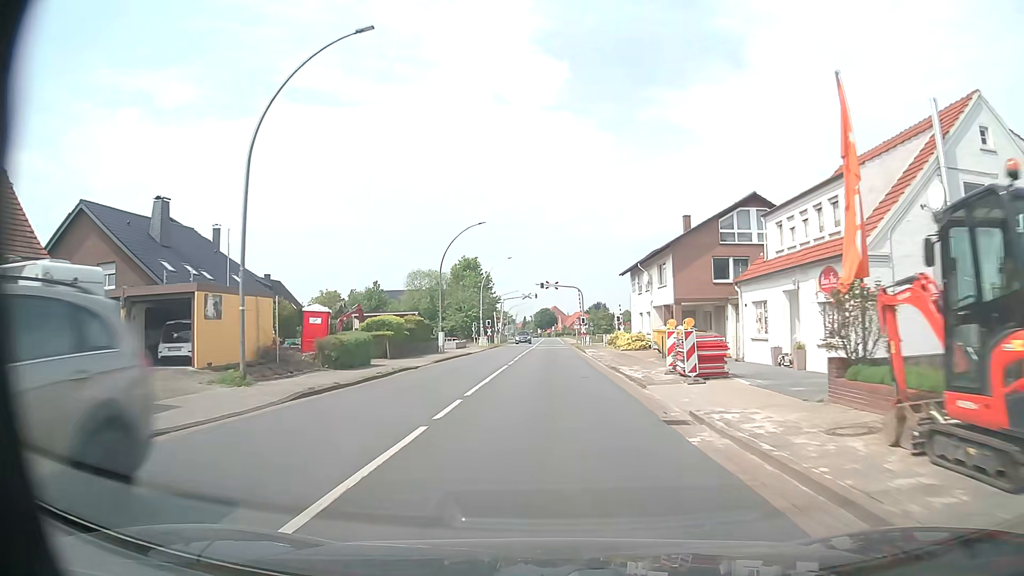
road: primary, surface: asphalt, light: Day
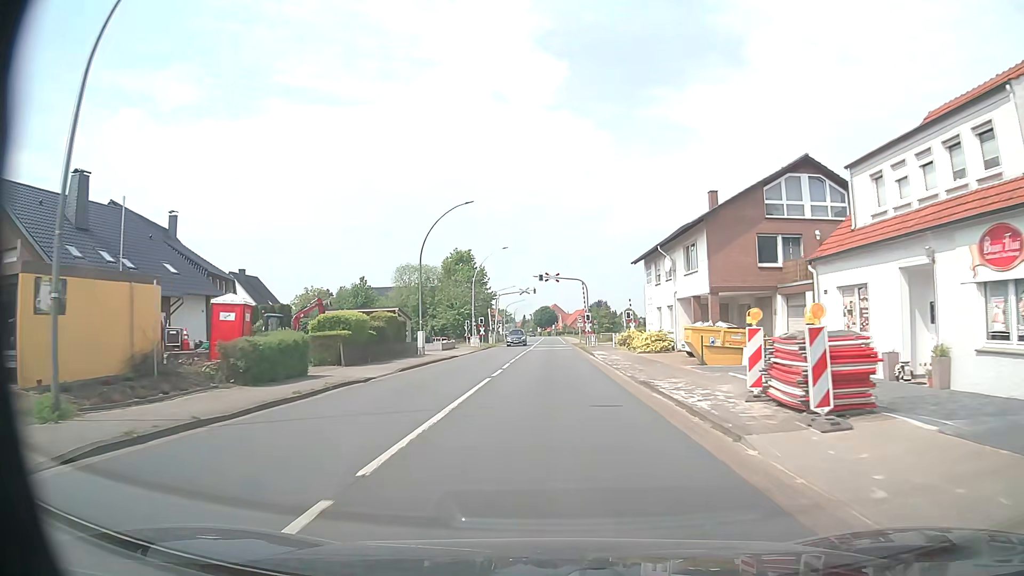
(0.0, +8.1) m; 0°
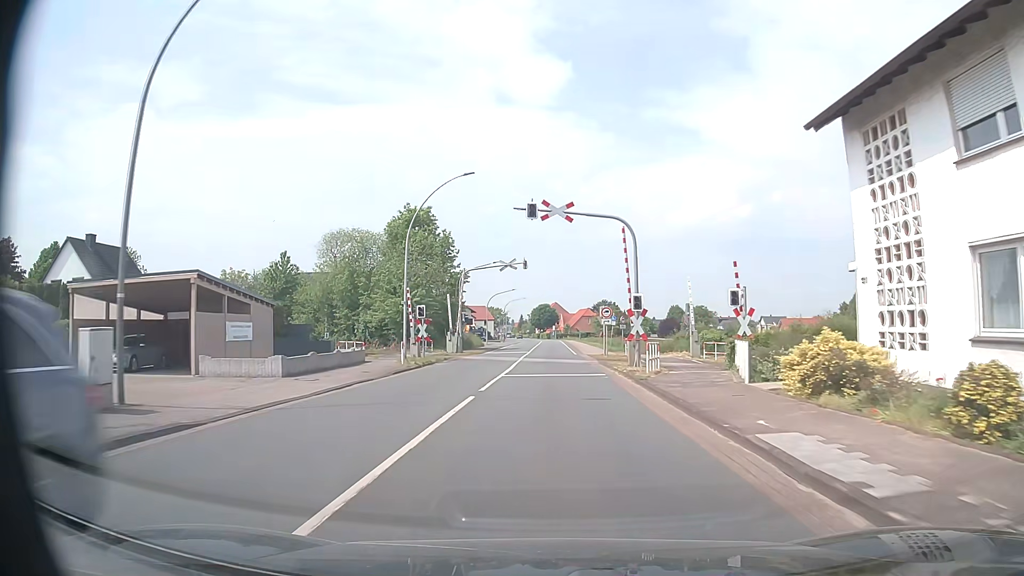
(-0.2, +32.3) m; 0°
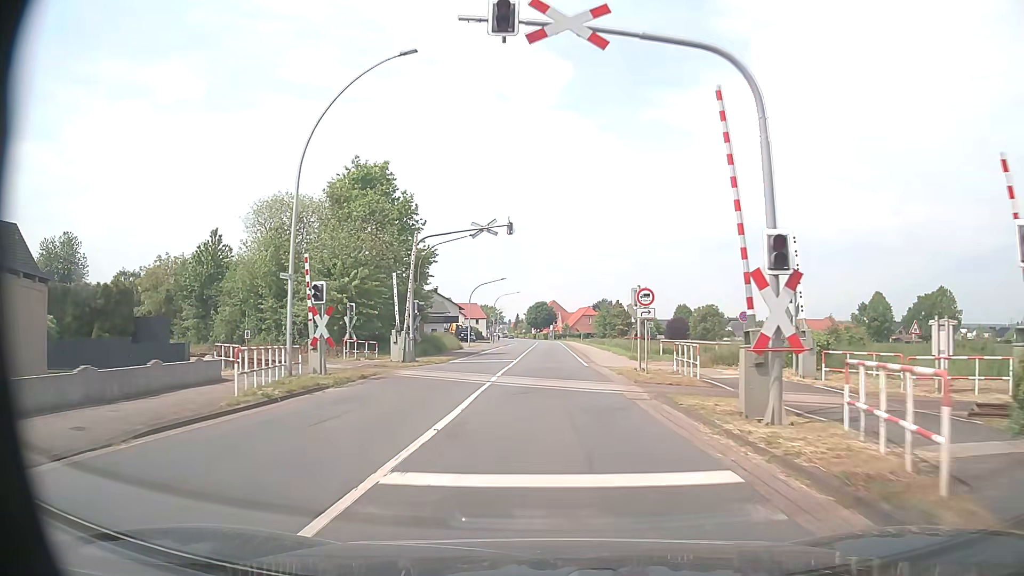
(0.0, +16.1) m; 0°
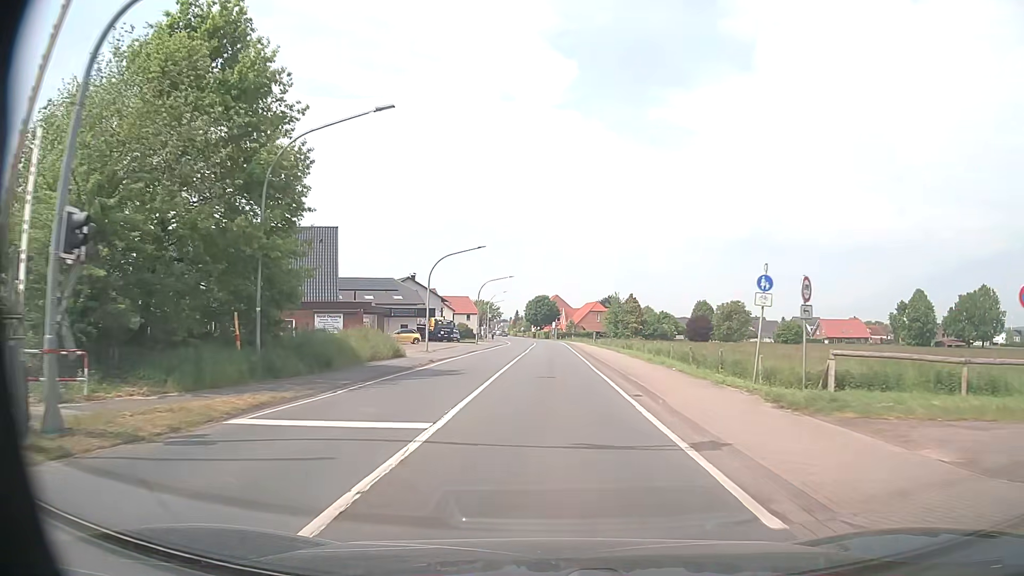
(+0.1, +24.2) m; 0°
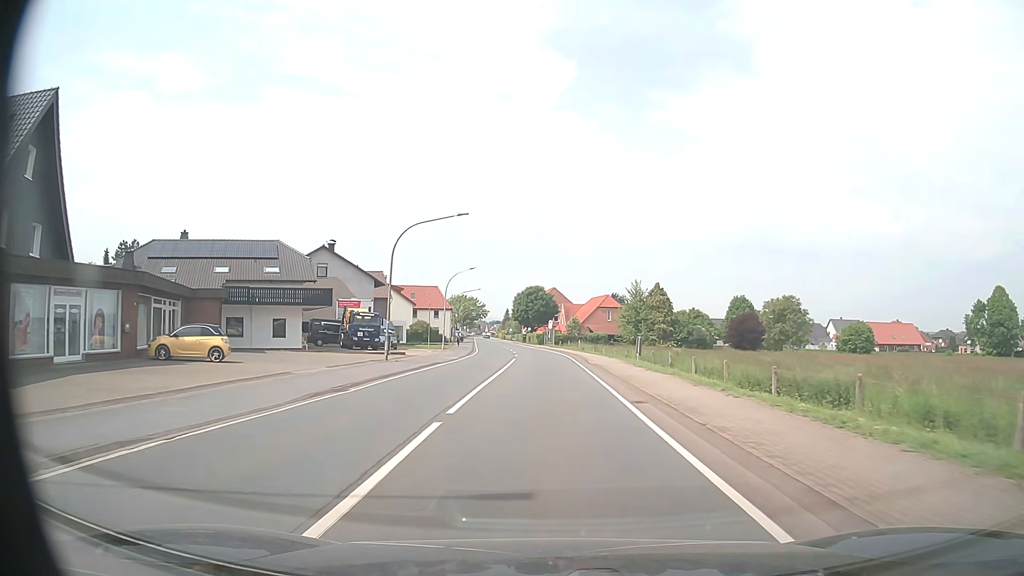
(+0.2, +40.2) m; 0°
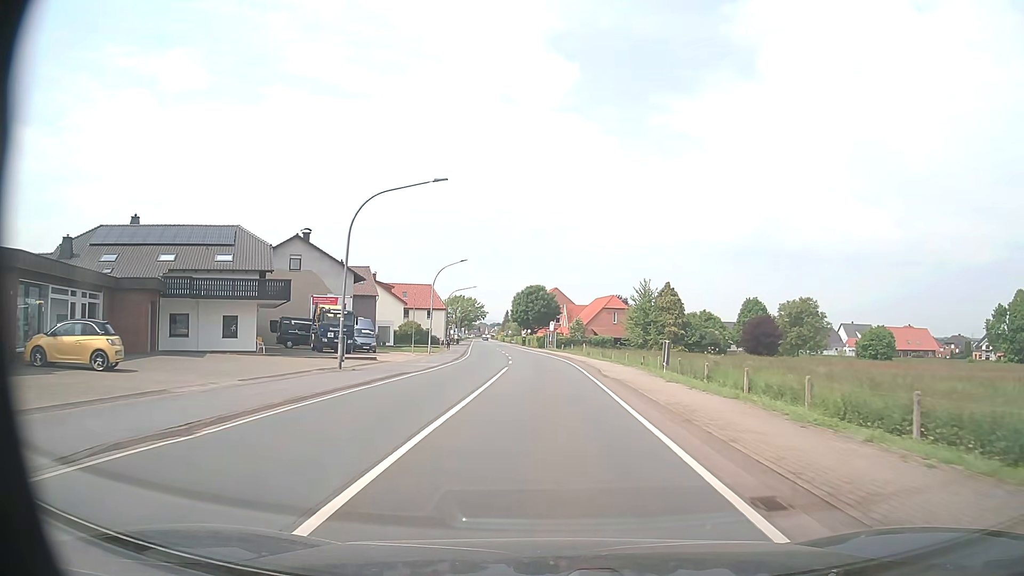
(0.0, +8.1) m; 0°
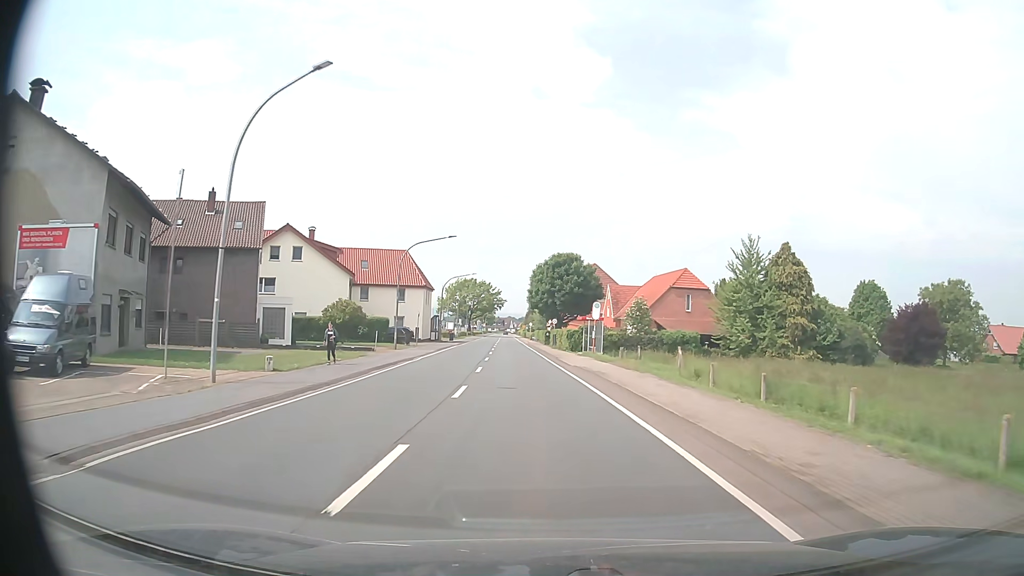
(-0.7, +40.4) m; -3°
(0, +10) (0, +20) (-1, +30) (-2, +40) (-2, +50) (-3, +60) (-4, +70) (-4, +80) (-5, +90) (-6, +100) m
